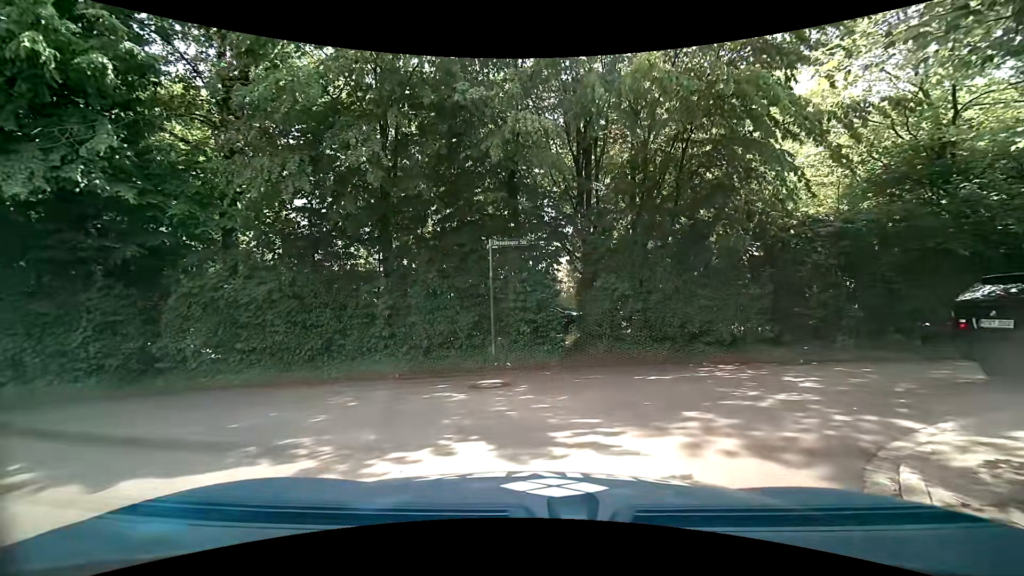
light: Day
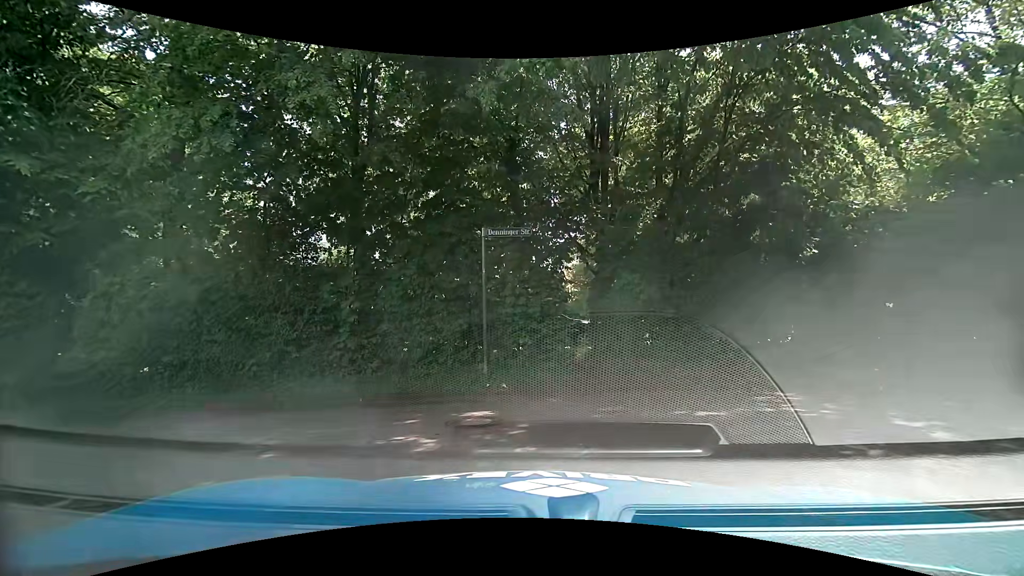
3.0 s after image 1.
(0.0, +2.5) m; 0°
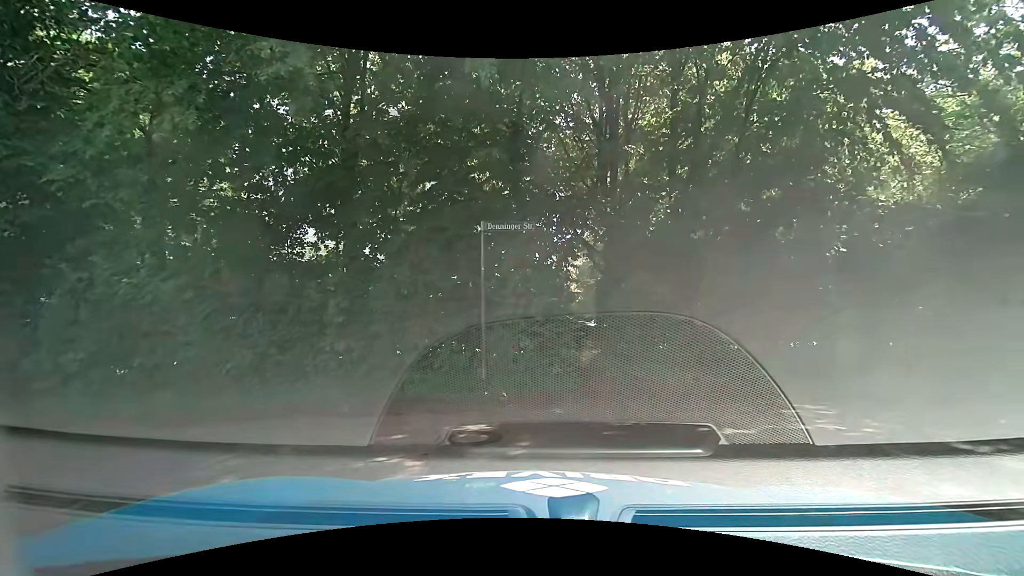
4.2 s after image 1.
(0.0, +0.8) m; 0°
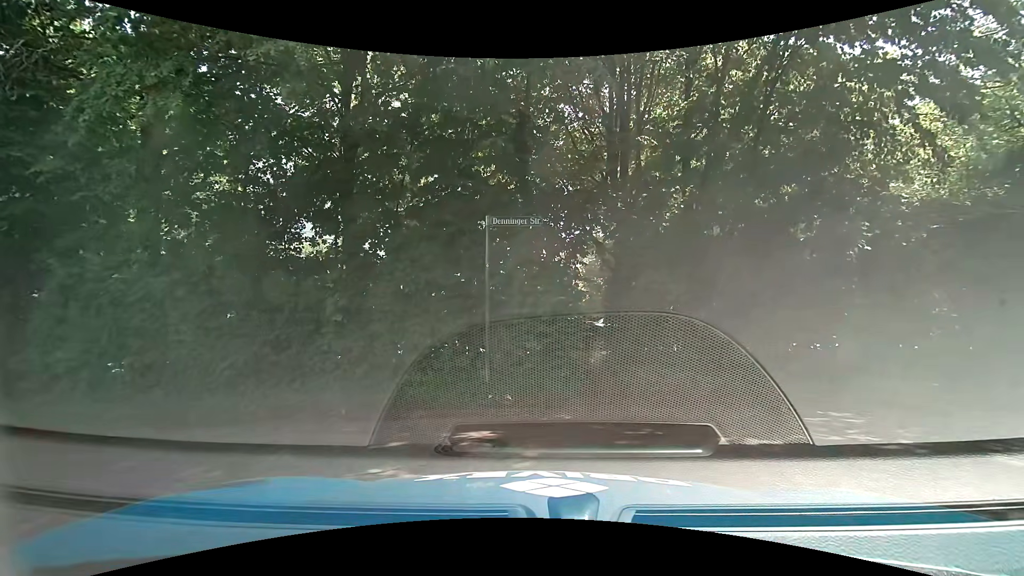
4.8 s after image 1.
(0.0, +0.4) m; 0°
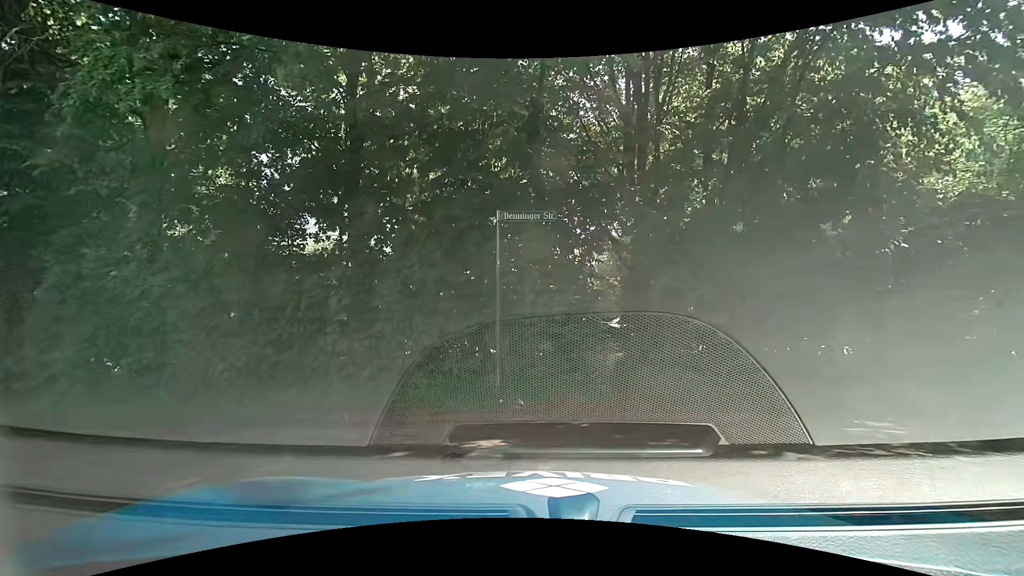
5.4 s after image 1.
(0.0, +0.4) m; 0°
